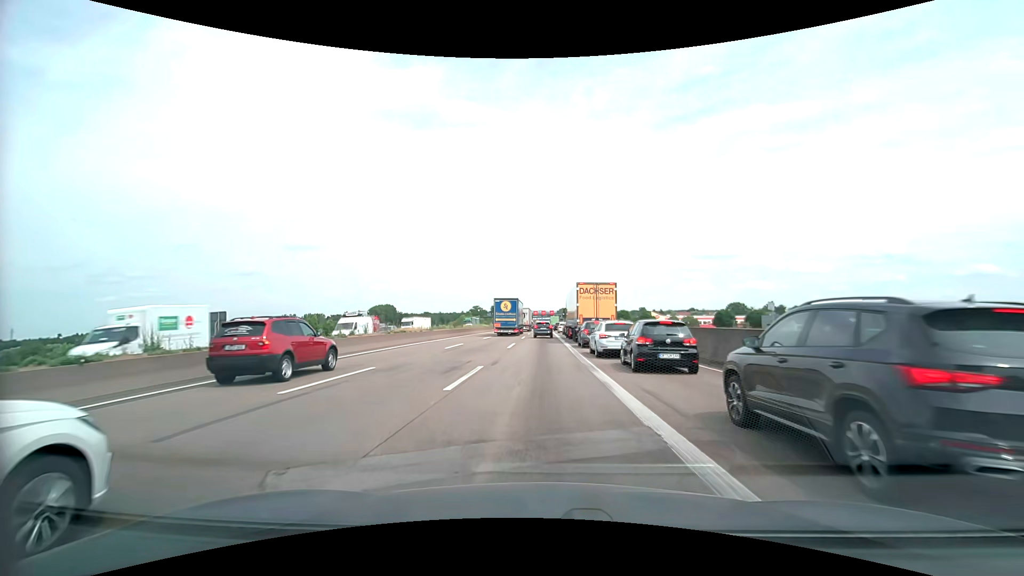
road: motorway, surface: asphalt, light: Day
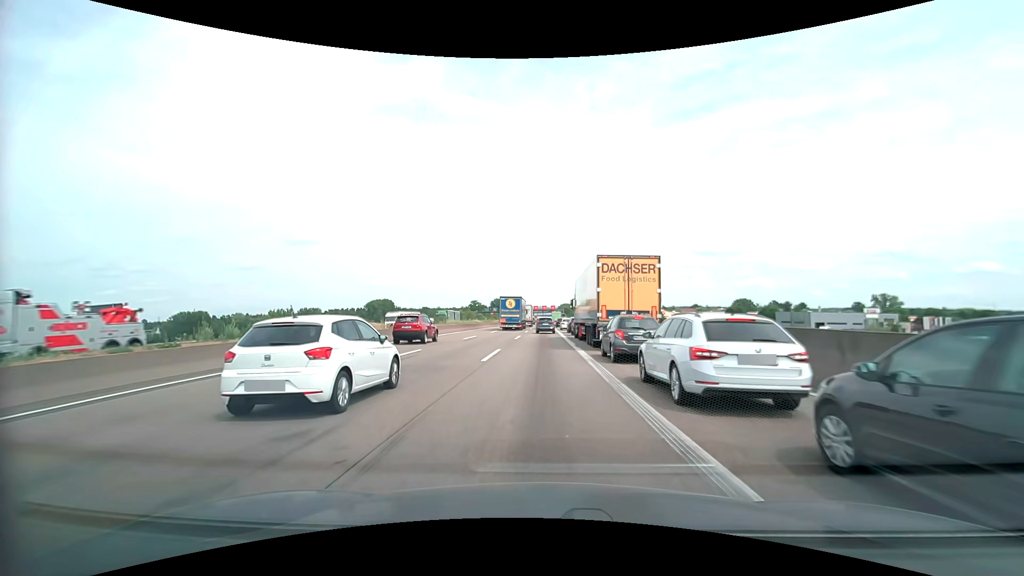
(-0.1, +12.0) m; -1°
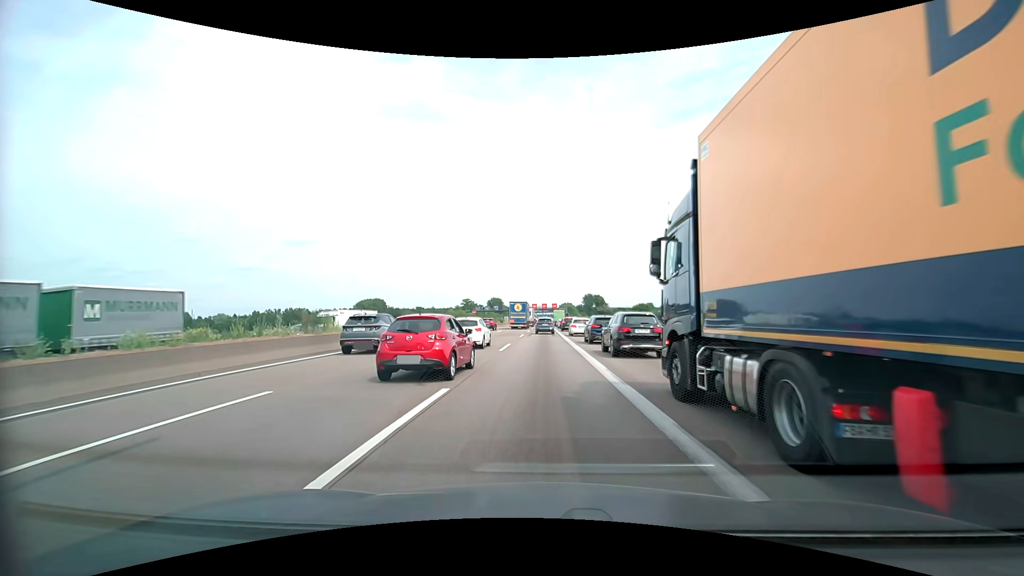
(+0.2, +30.5) m; 0°
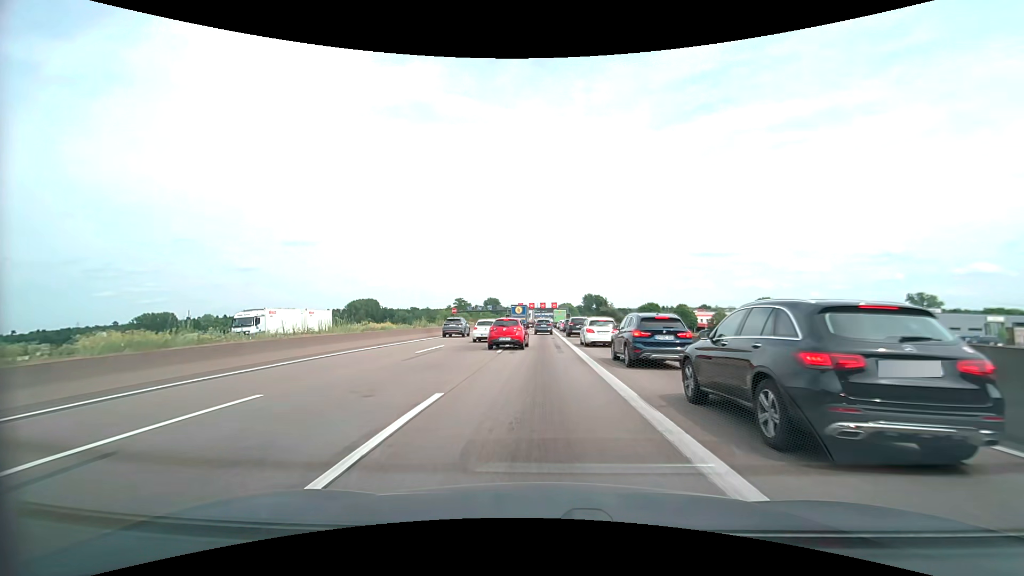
(+0.1, +18.4) m; +1°
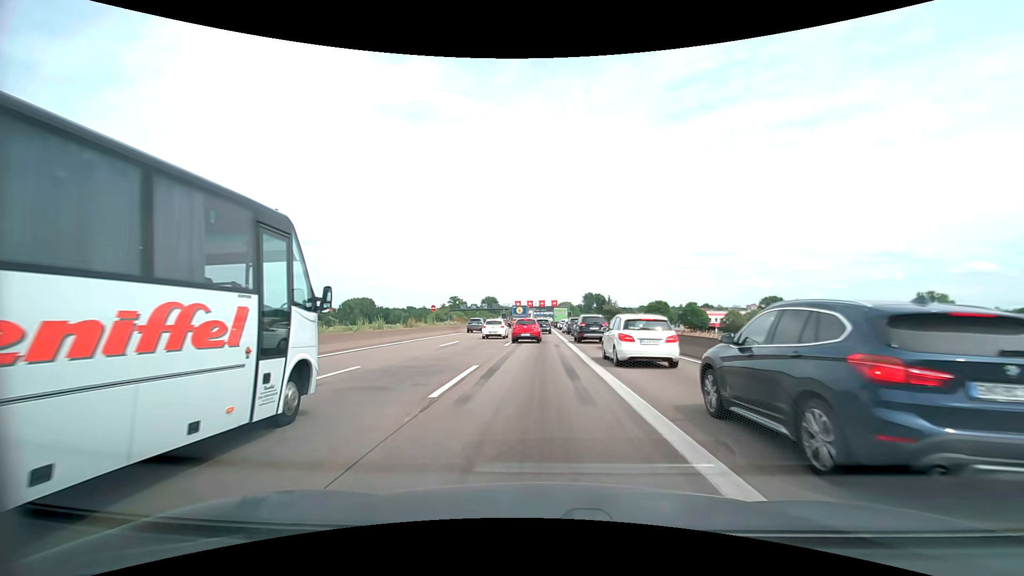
(-0.1, +12.7) m; 0°
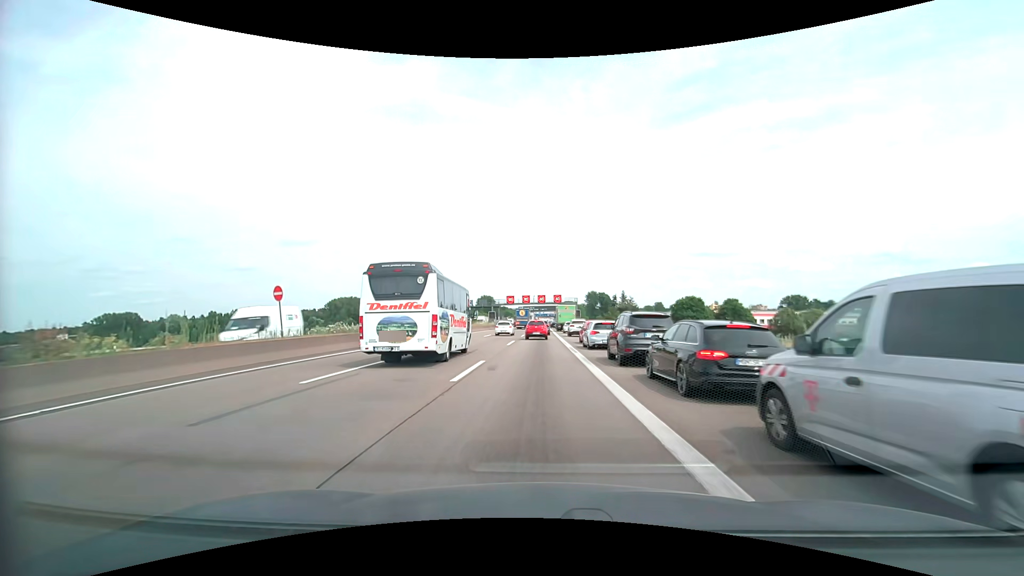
(-0.1, +33.6) m; 0°
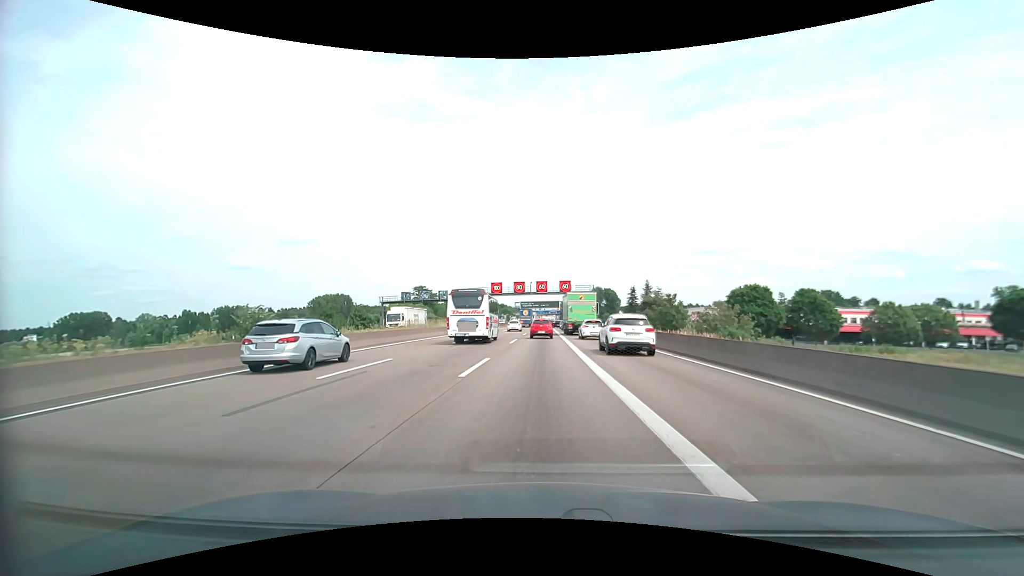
(-0.1, +35.3) m; 0°
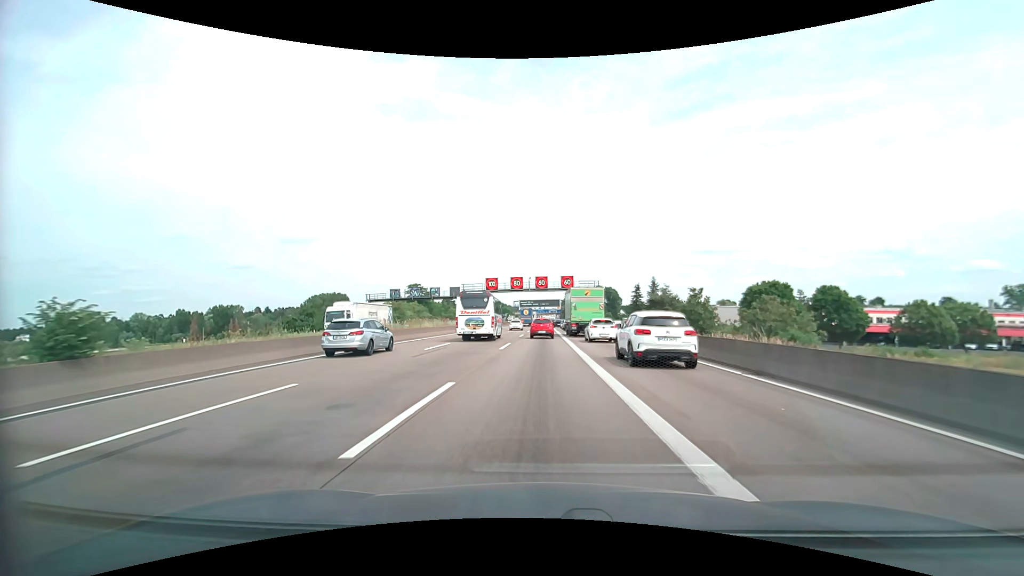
(0.0, +7.1) m; 0°
(0, +10) (0, +20) (0, +30) (0, +40) (0, +50) (0, +60) (0, +70) (0, +80) (+1, +90) (+2, +100) m
